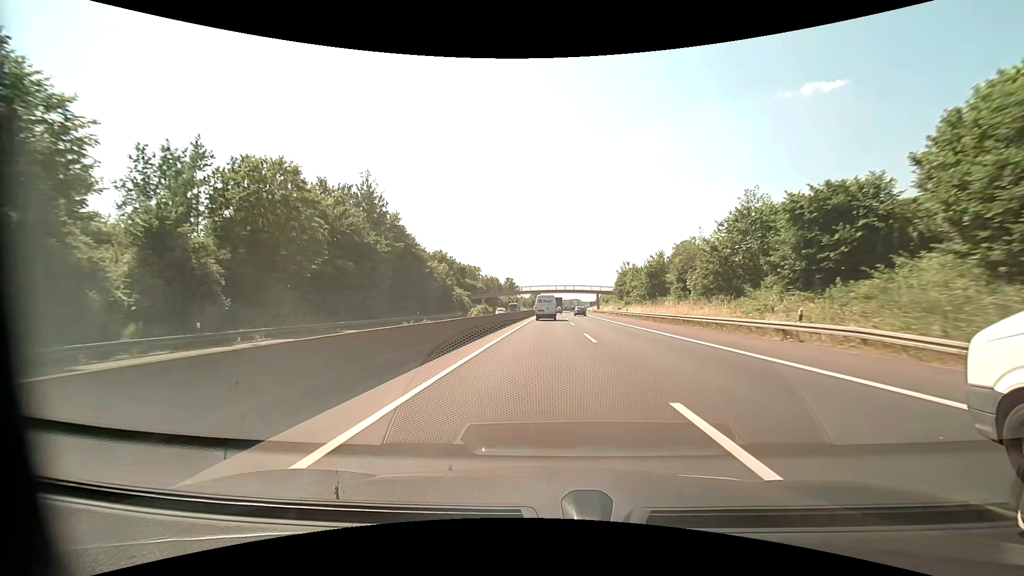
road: motorway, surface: asphalt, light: Day
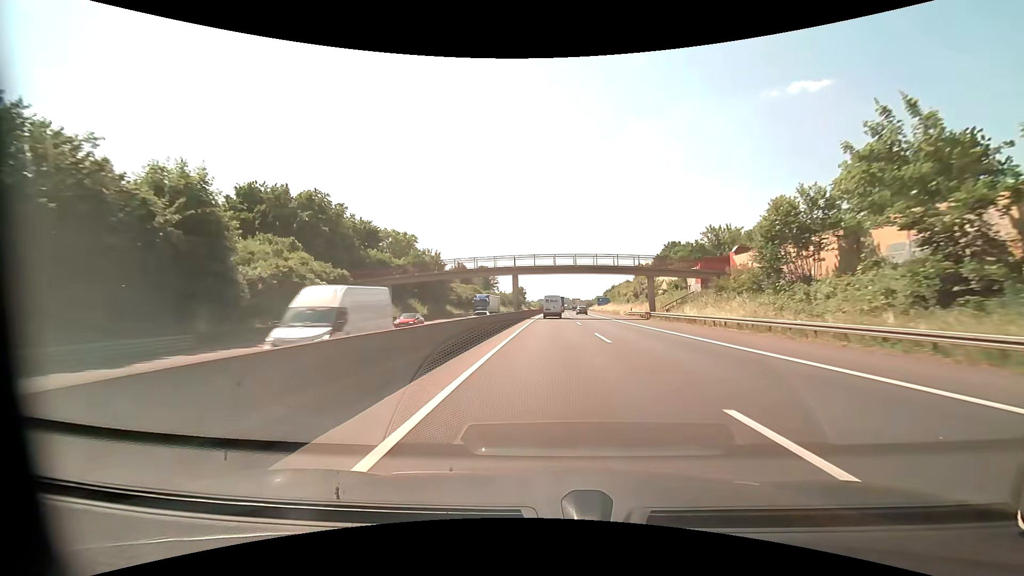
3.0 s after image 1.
(+0.3, +72.4) m; +1°
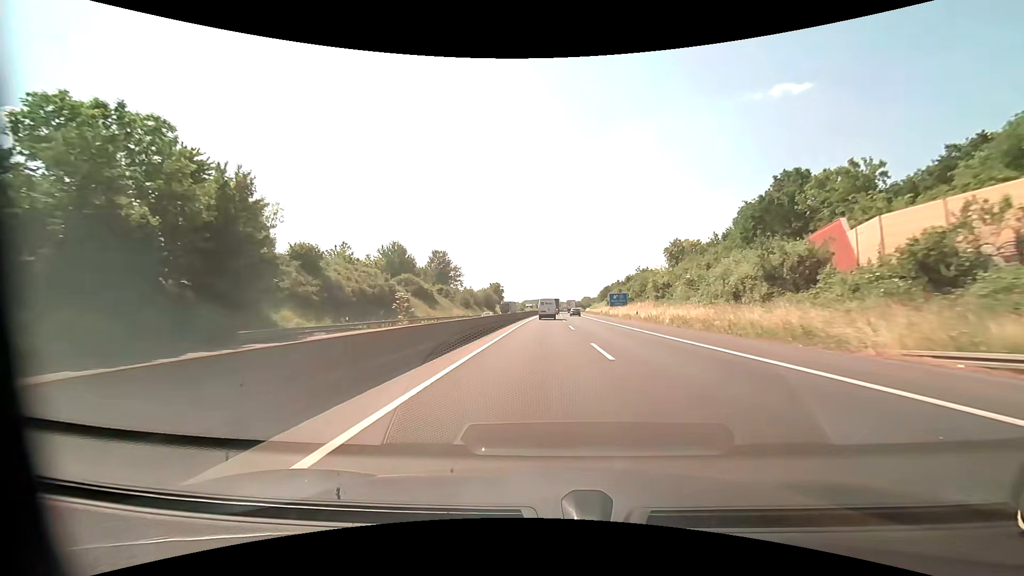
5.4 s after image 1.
(+1.2, +59.4) m; +2°
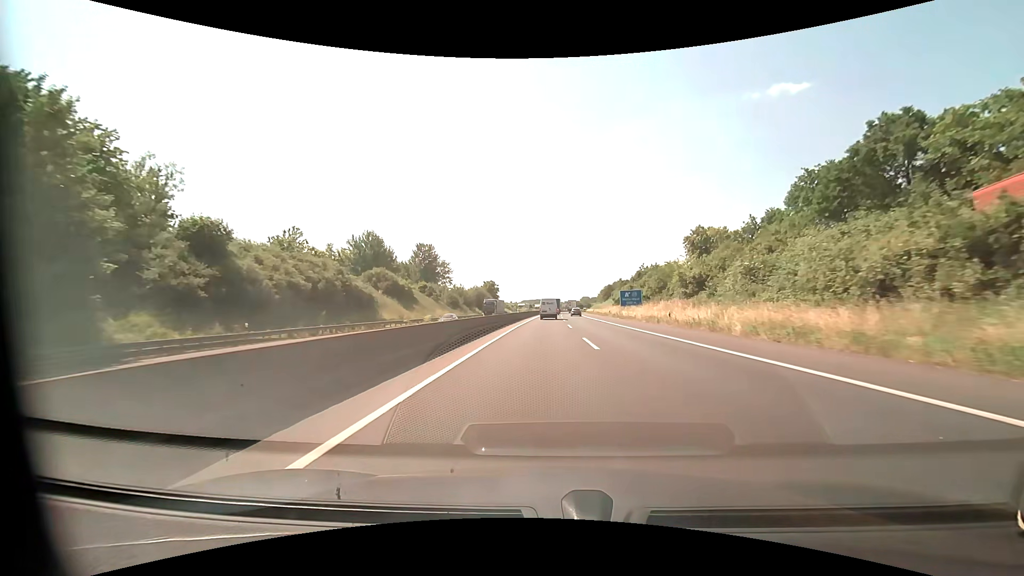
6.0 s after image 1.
(-0.1, +15.4) m; 0°
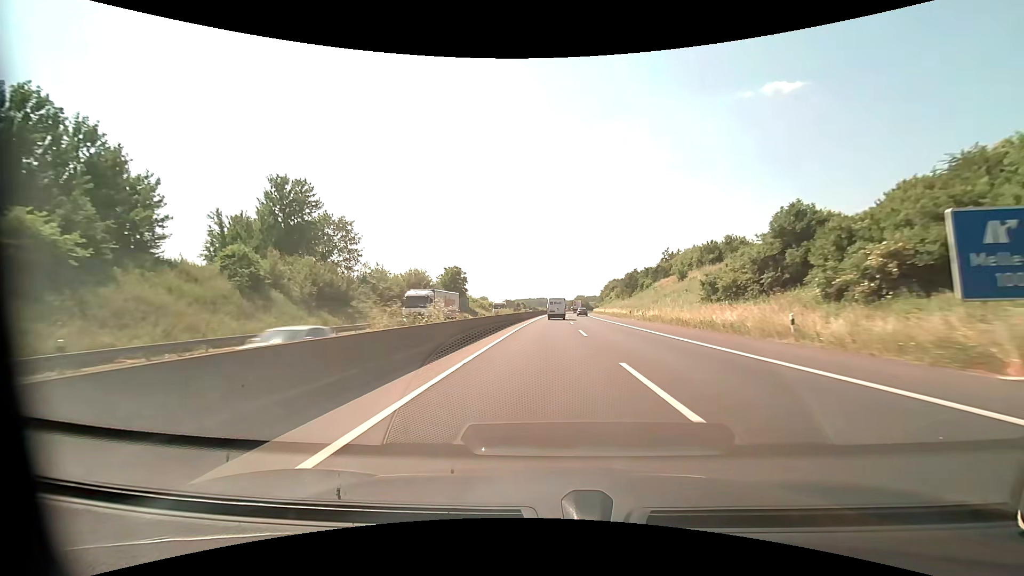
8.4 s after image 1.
(+0.4, +64.3) m; +1°
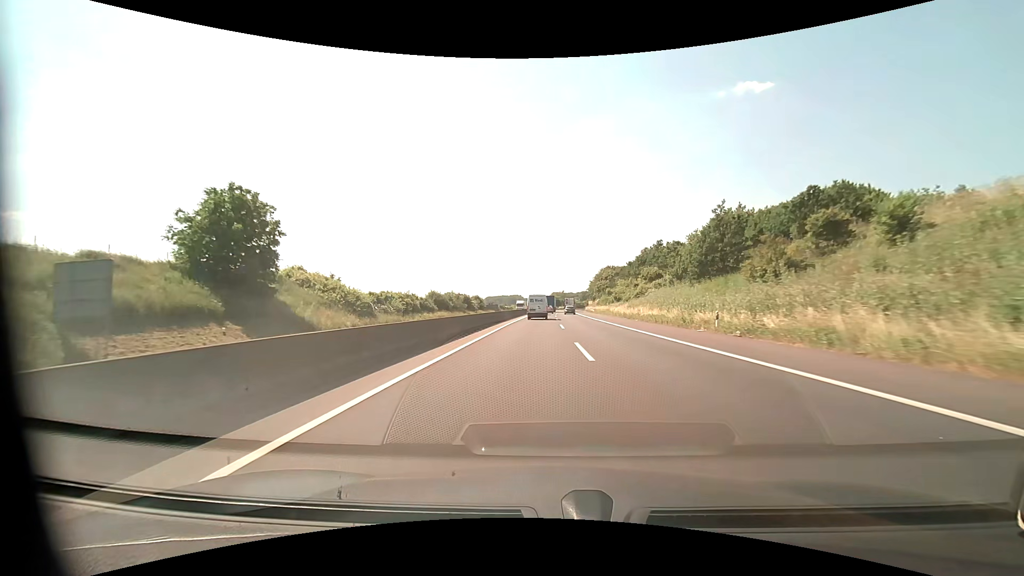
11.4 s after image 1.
(+2.2, +83.7) m; +3°
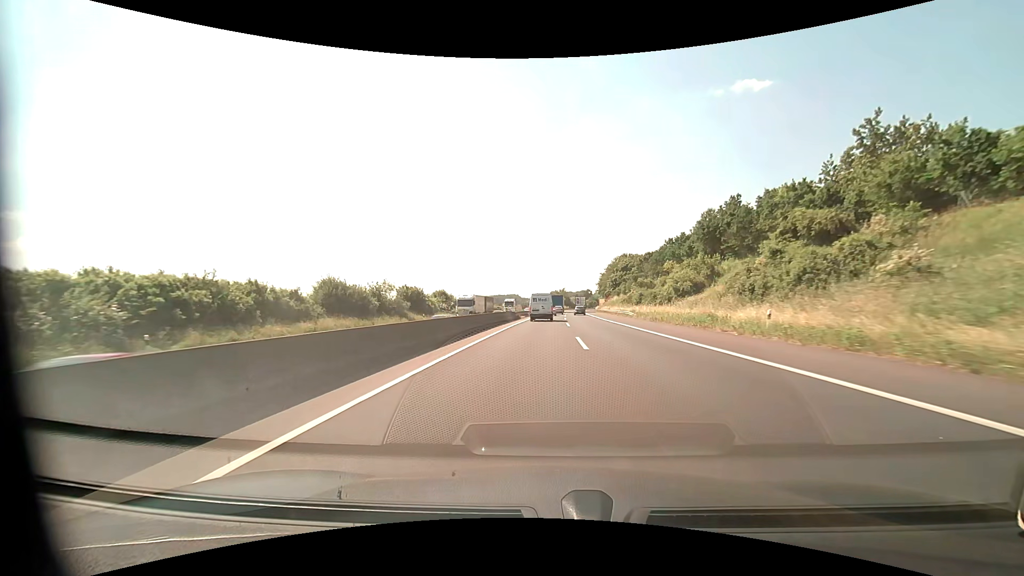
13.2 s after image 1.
(+0.1, +50.8) m; 0°
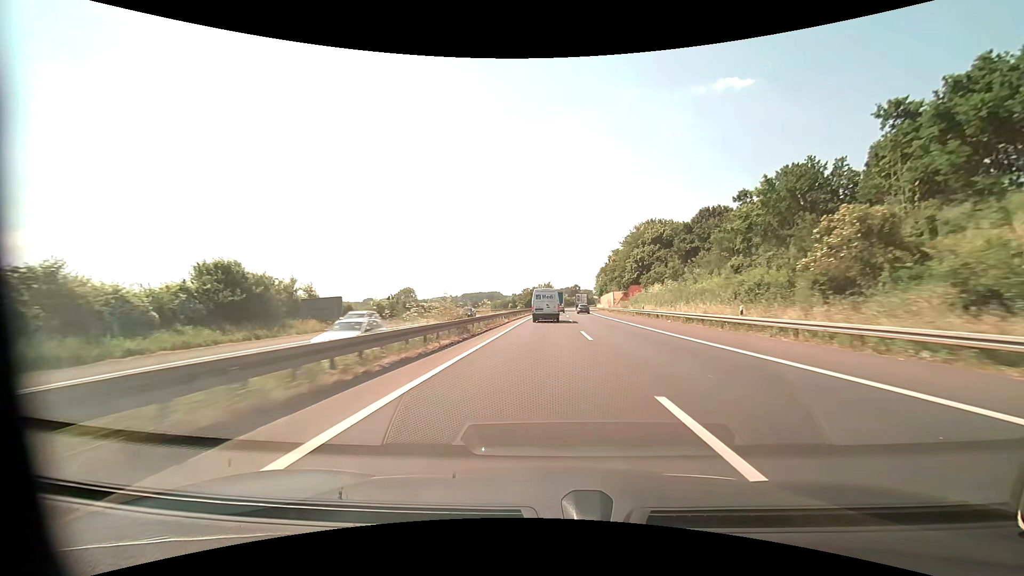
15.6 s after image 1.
(+0.9, +67.9) m; +2°
(0, +10) (0, +20) (0, +30) (0, +40) (+1, +50) (+1, +60) (+1, +70) (+2, +80) (+2, +90) (+3, +100) m
